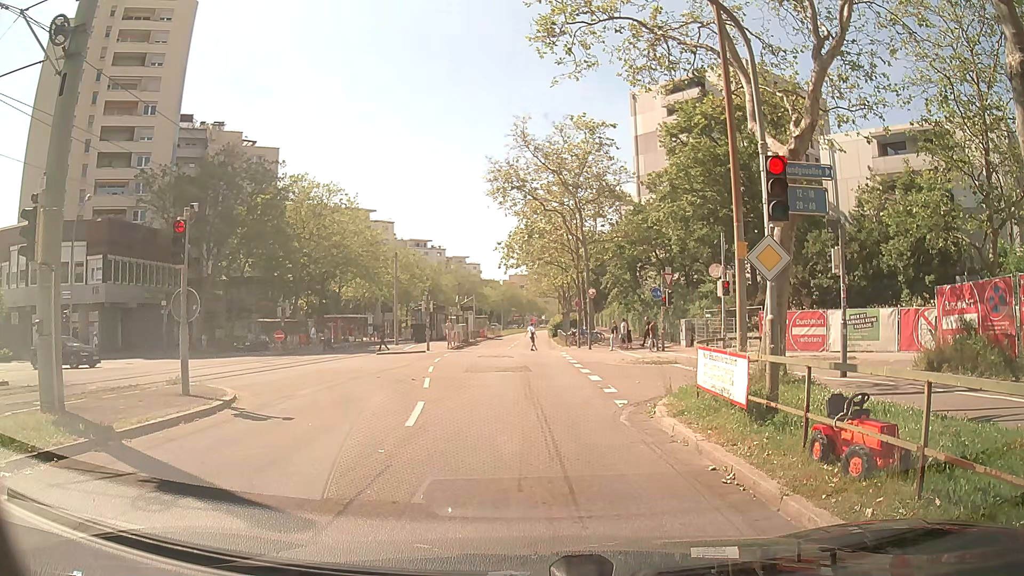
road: tertiary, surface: asphalt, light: Day
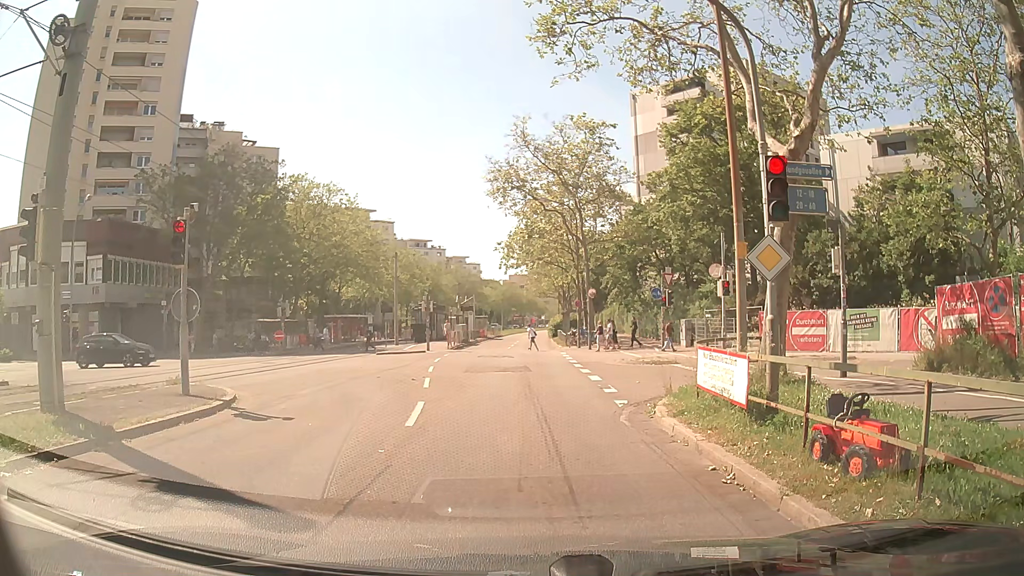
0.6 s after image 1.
(0.0, 0.0) m; 0°
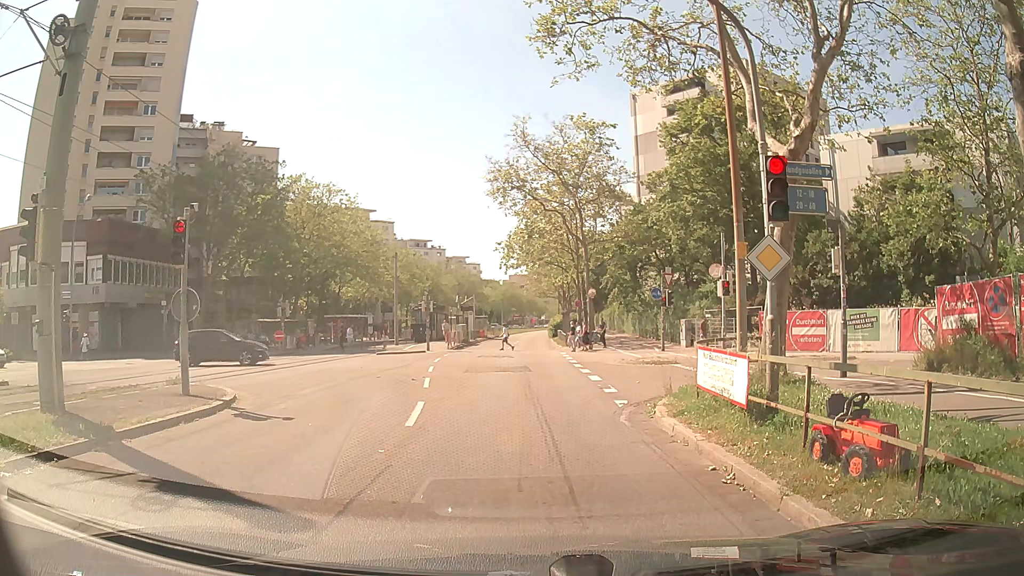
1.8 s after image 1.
(0.0, 0.0) m; 0°
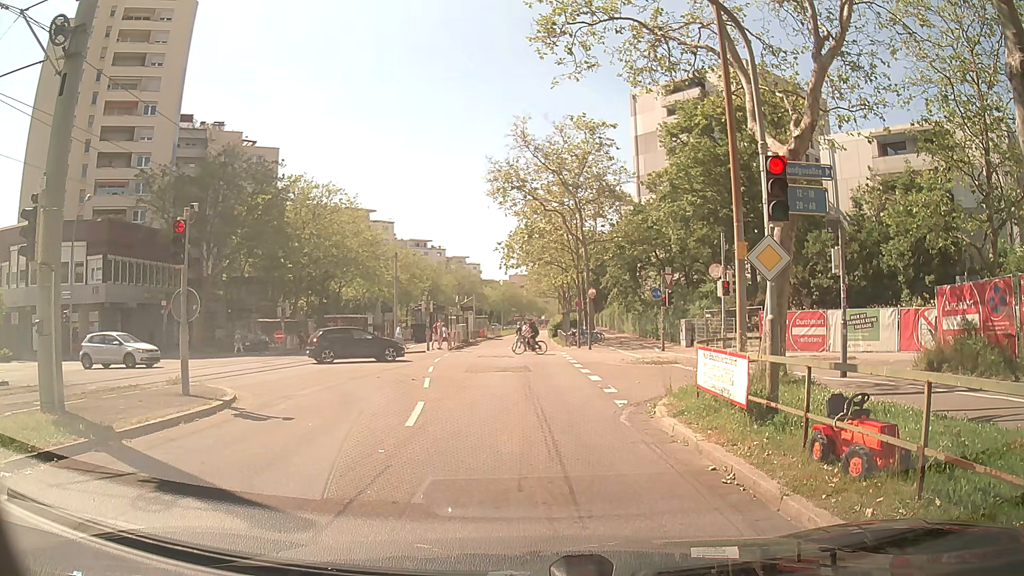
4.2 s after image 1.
(0.0, 0.0) m; 0°
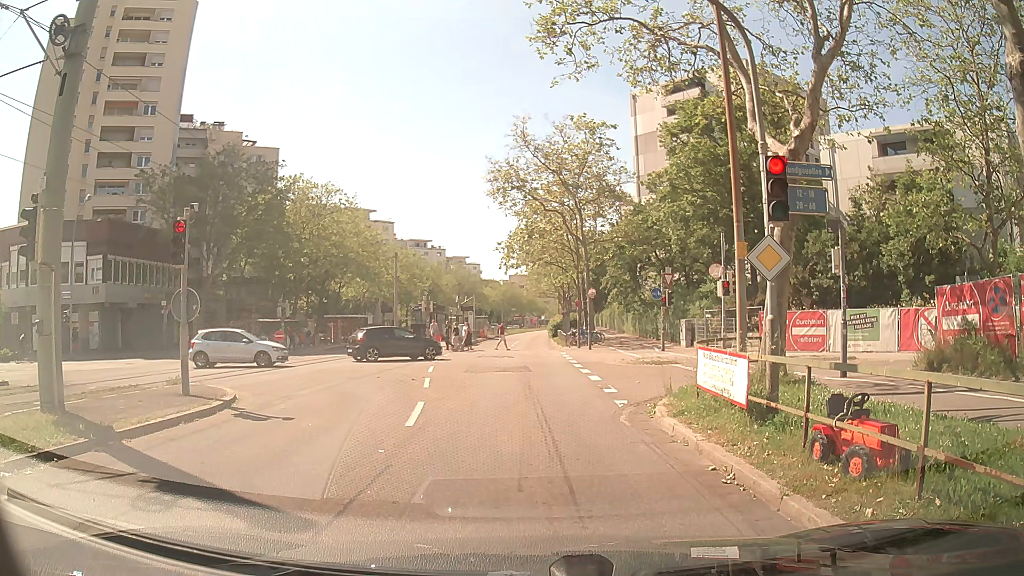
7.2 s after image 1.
(0.0, 0.0) m; 0°
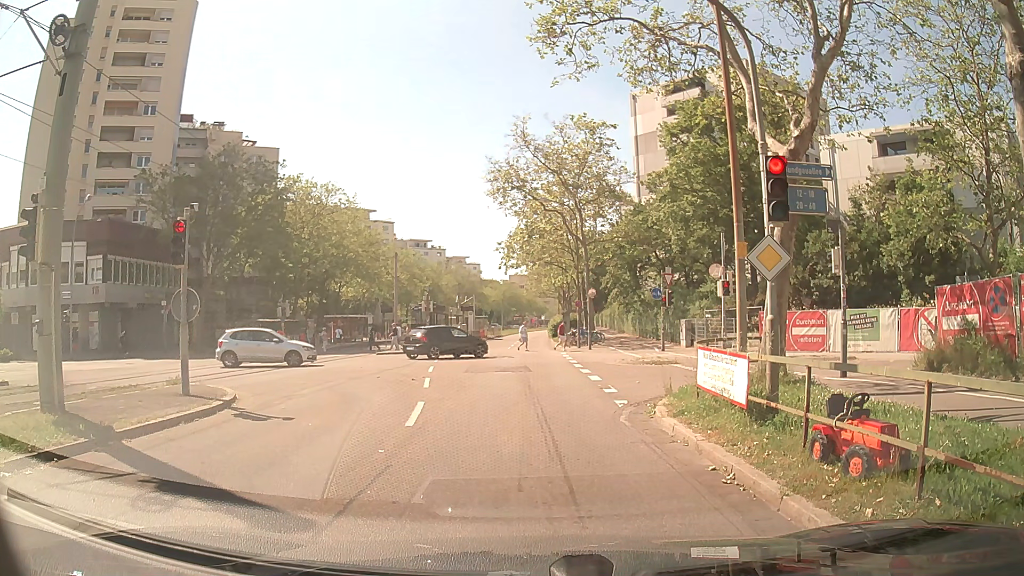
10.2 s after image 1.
(0.0, 0.0) m; 0°
(0, +10) (0, +20) (-1, +30) (-1, +40) (-1, +50) (-2, +60) (-2, +70) (-2, +80) (-2, +90) (-2, +100) m
